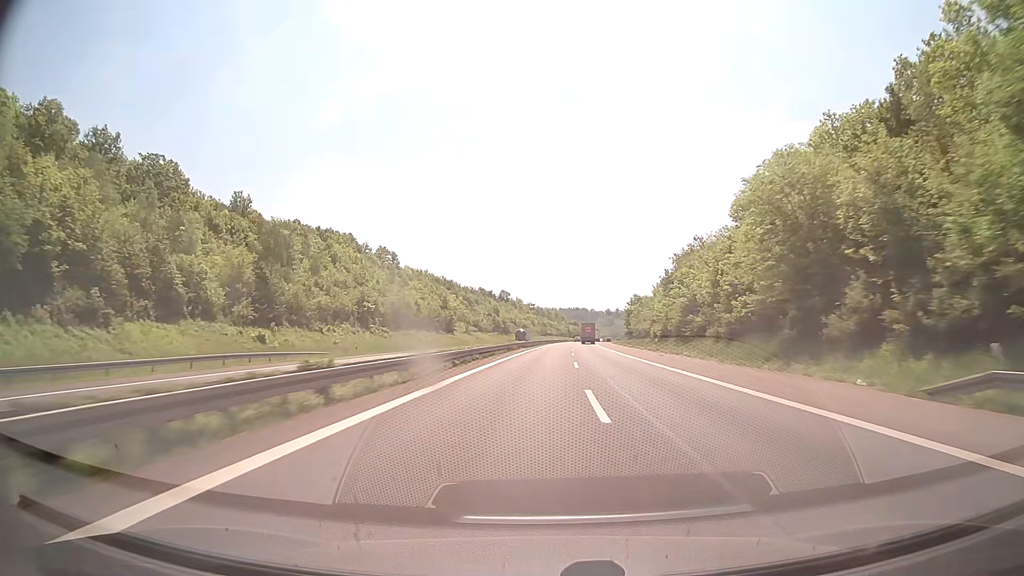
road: motorway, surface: concrete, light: Day
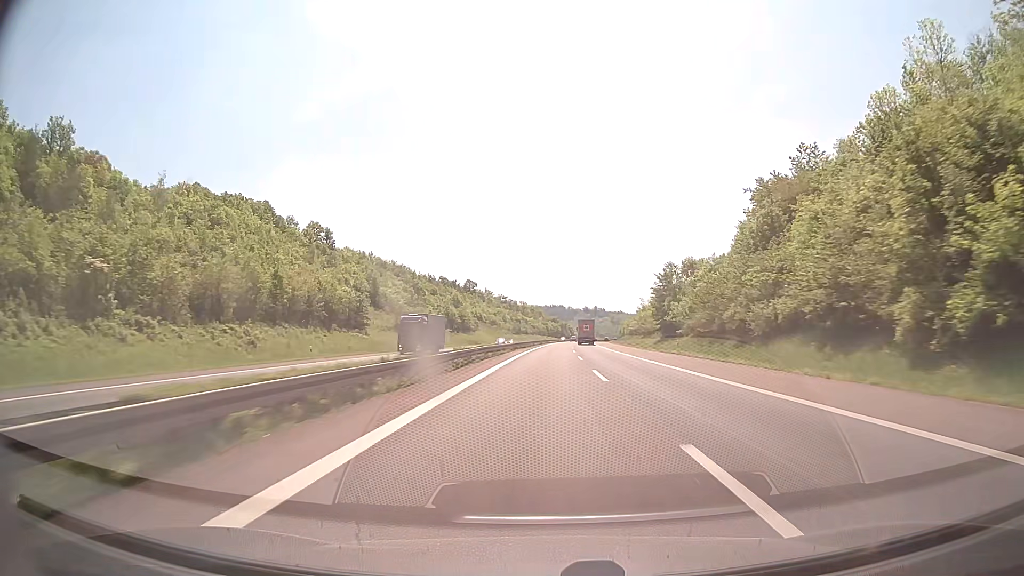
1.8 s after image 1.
(+0.8, +62.0) m; +2°
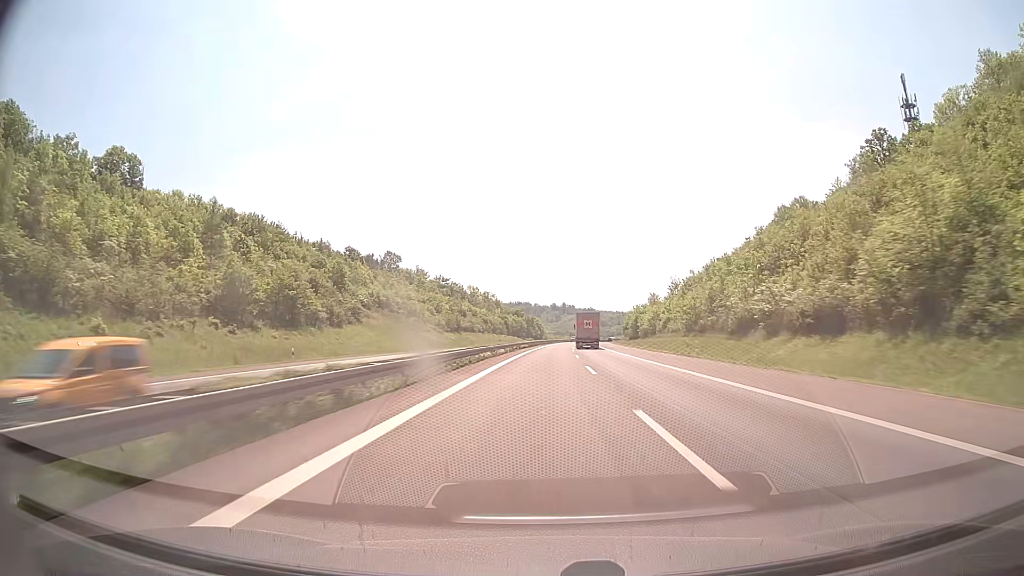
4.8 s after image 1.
(+3.0, +103.3) m; +3°
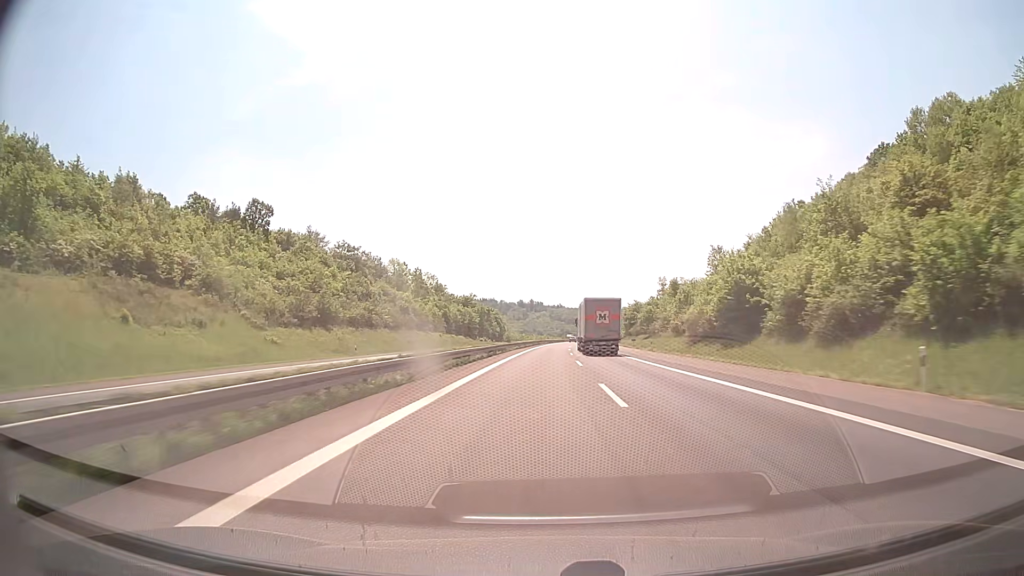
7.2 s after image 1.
(+2.0, +82.7) m; +3°
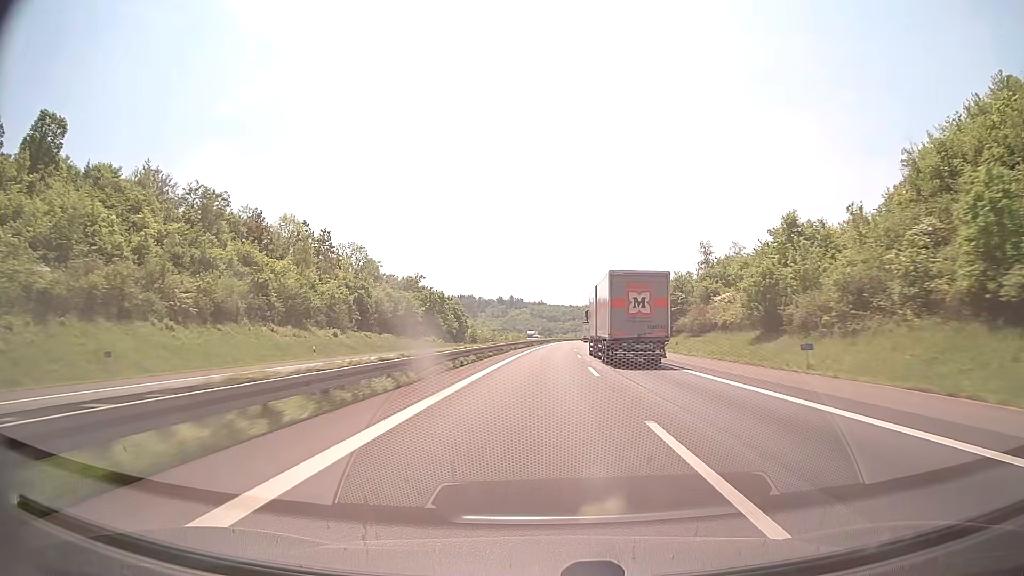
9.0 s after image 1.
(+0.9, +62.0) m; +2°
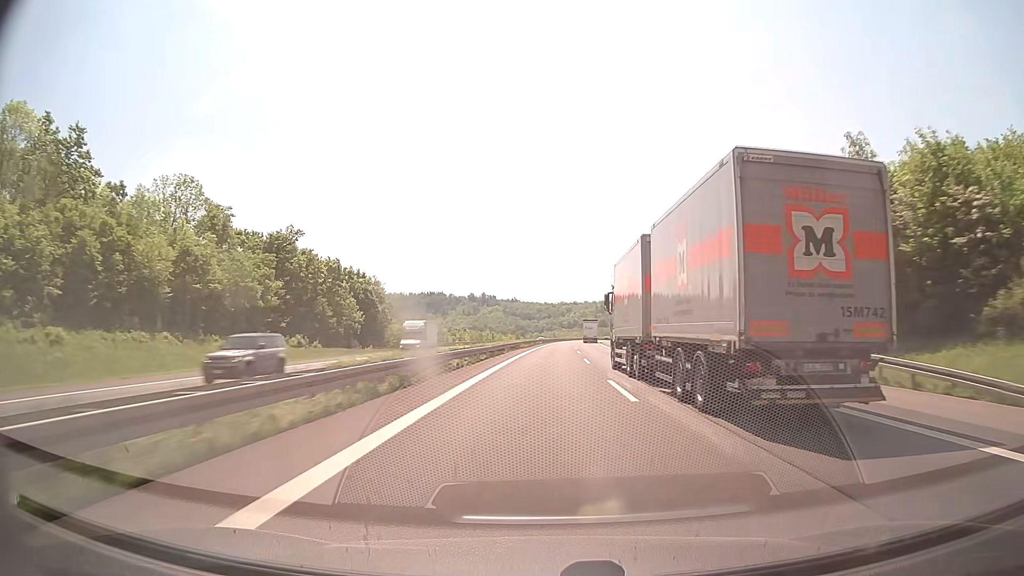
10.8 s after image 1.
(+1.0, +62.0) m; +2°
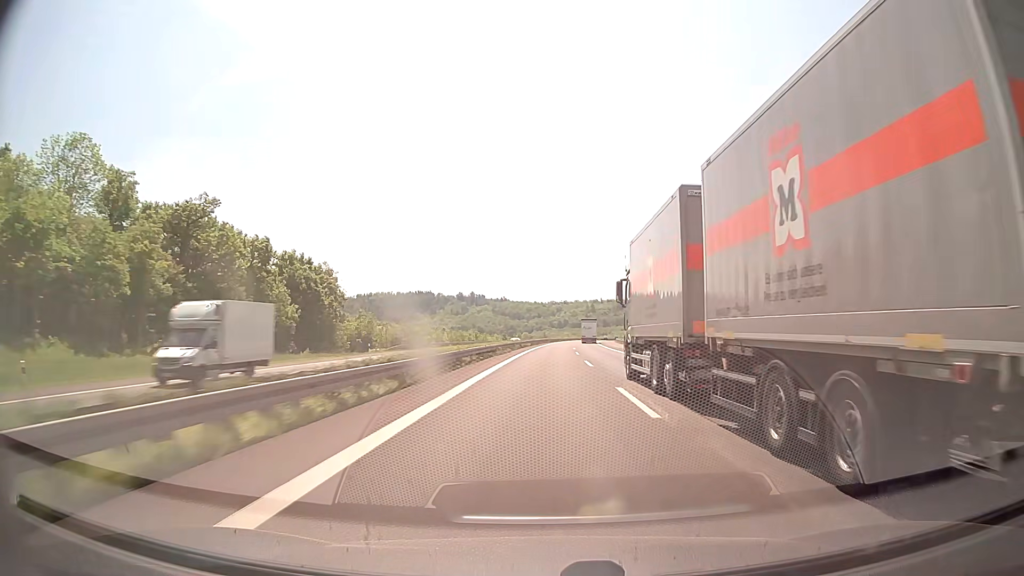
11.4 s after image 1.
(+0.2, +20.7) m; +1°
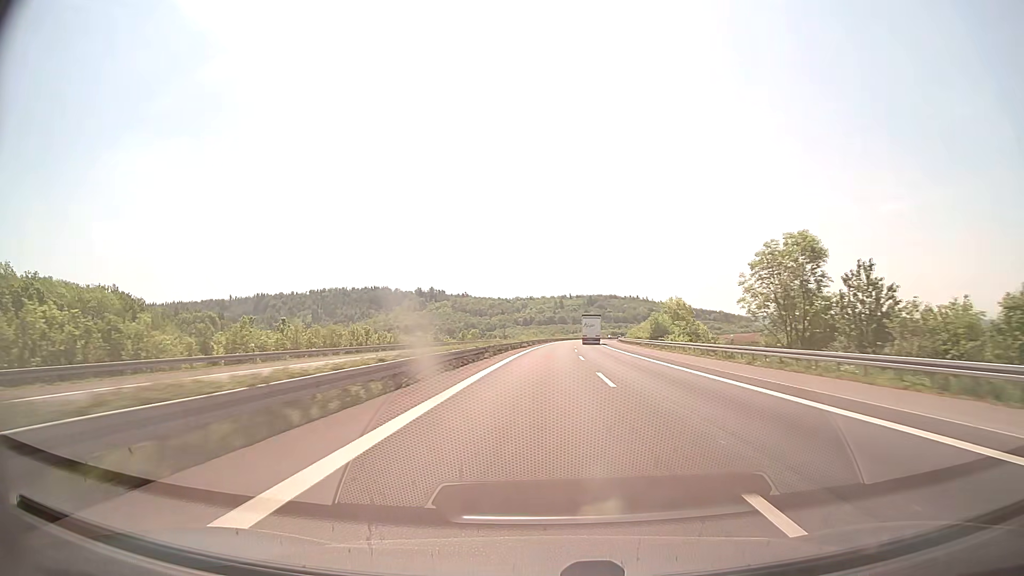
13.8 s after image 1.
(+2.0, +82.7) m; +3°
(0, +10) (0, +20) (0, +30) (+1, +40) (+1, +50) (+1, +60) (+2, +70) (+3, +80) (+3, +90) (+4, +100) m
